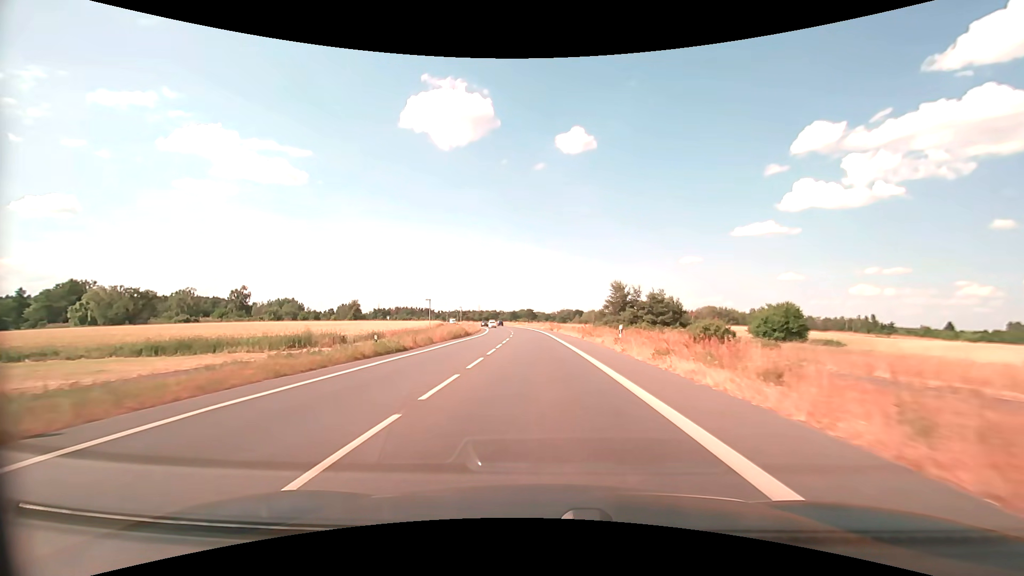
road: primary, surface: asphalt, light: Day
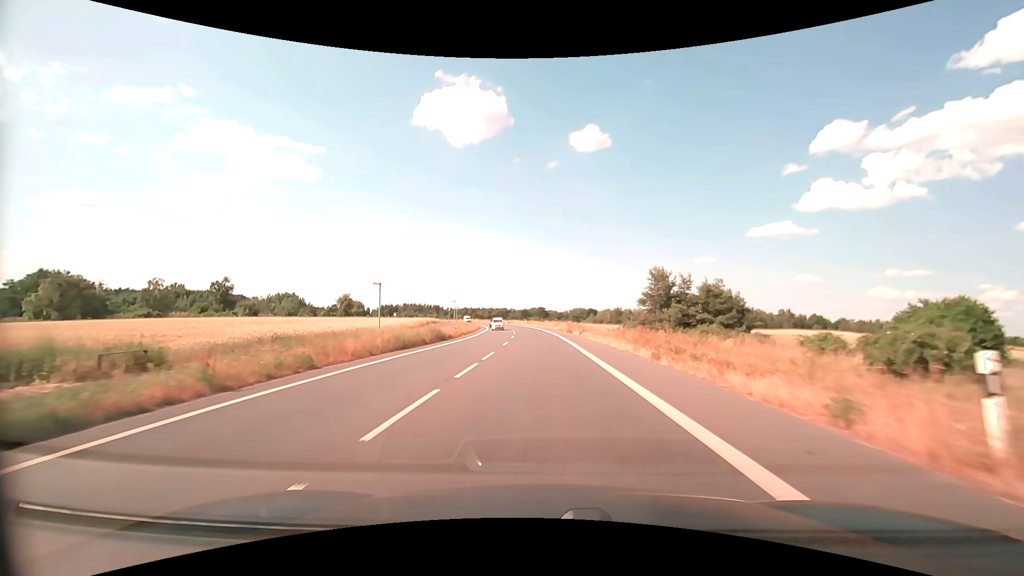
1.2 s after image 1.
(-0.3, +21.2) m; -1°
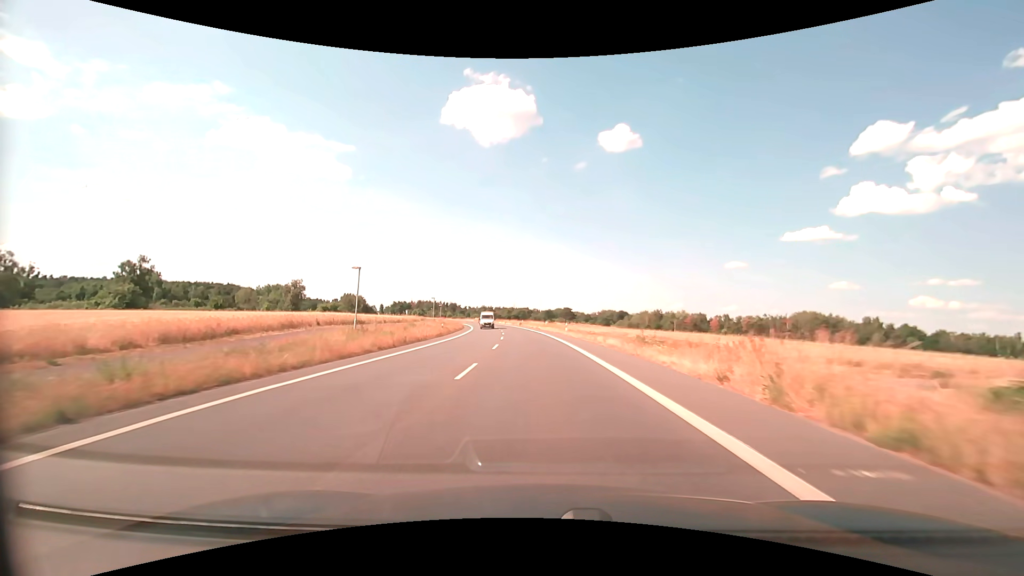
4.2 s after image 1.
(-1.1, +53.4) m; -3°
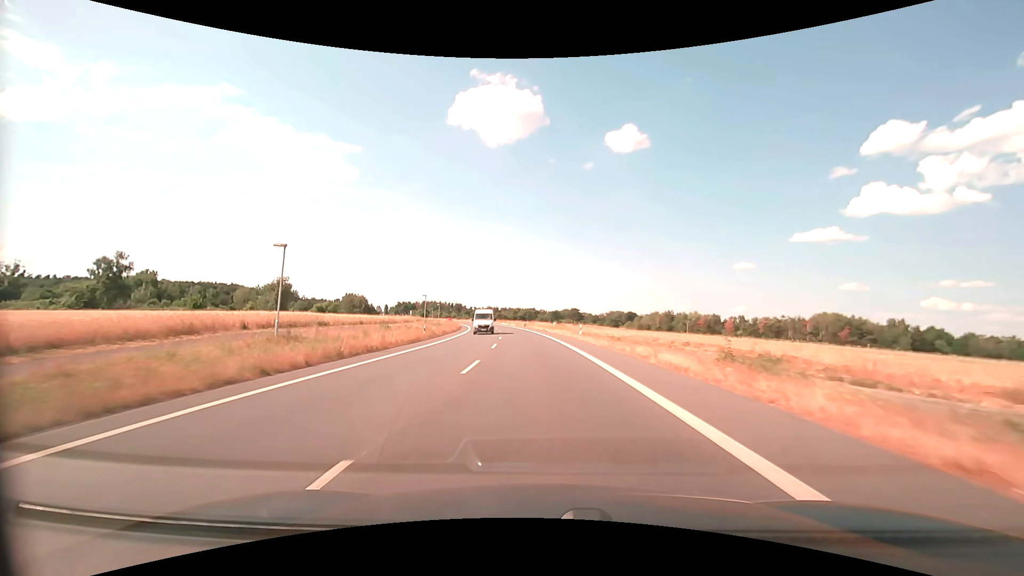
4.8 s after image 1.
(-0.1, +10.7) m; -1°
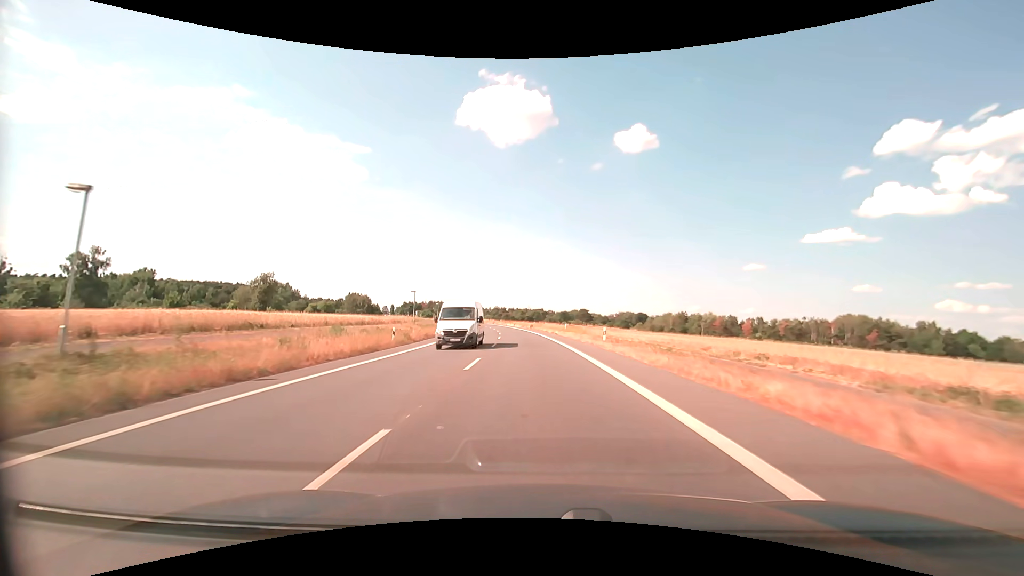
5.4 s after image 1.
(-0.1, +10.7) m; -1°
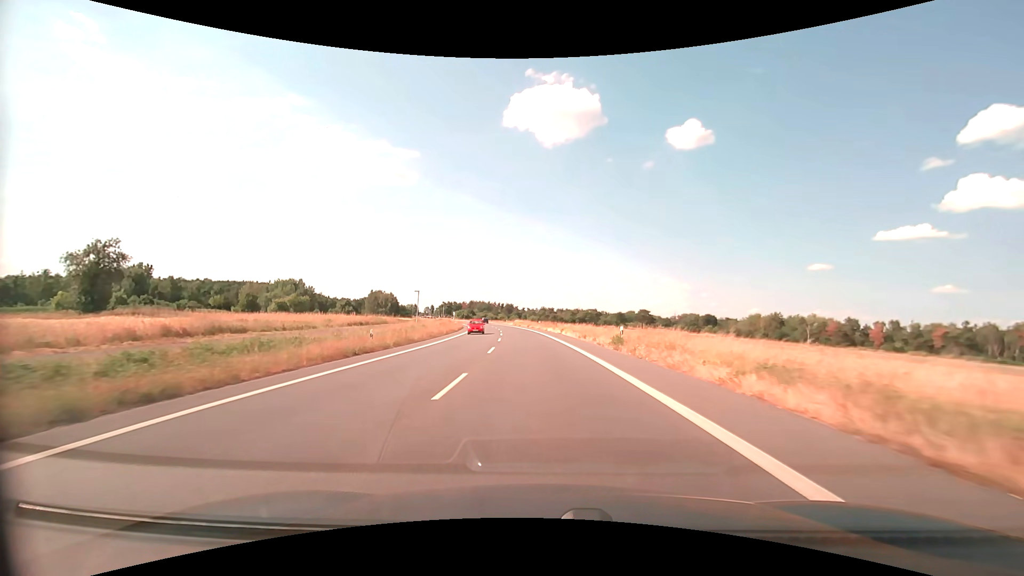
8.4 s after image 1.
(-2.7, +53.6) m; -6°
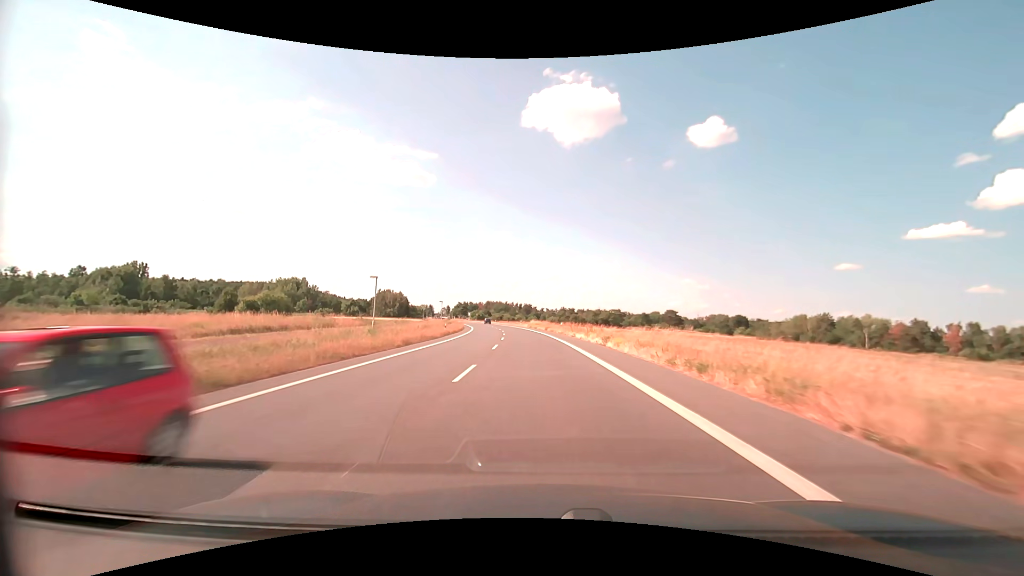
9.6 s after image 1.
(-0.4, +21.4) m; -2°
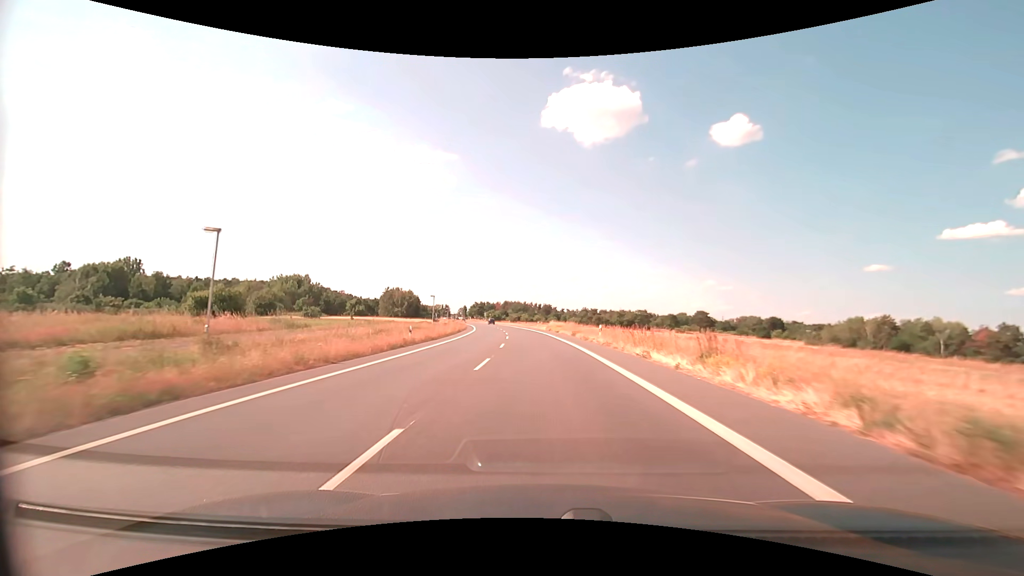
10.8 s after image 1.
(-0.4, +21.5) m; -2°
(0, +10) (0, +20) (-1, +30) (-1, +40) (-2, +50) (-2, +60) (-3, +70) (-5, +80) (-6, +90) (-7, +100) m
